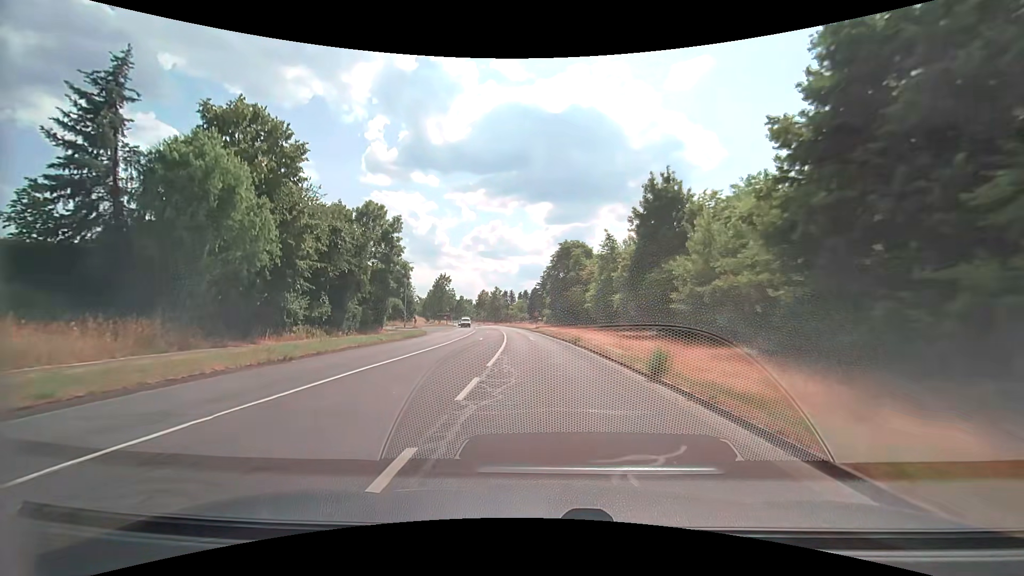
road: secondary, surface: asphalt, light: Day
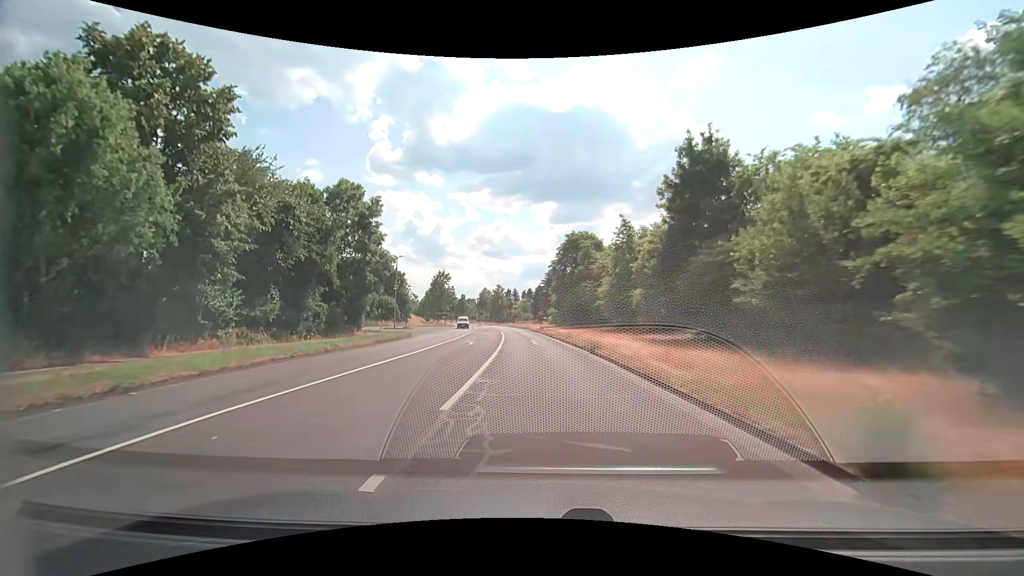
(0.0, +7.2) m; 0°
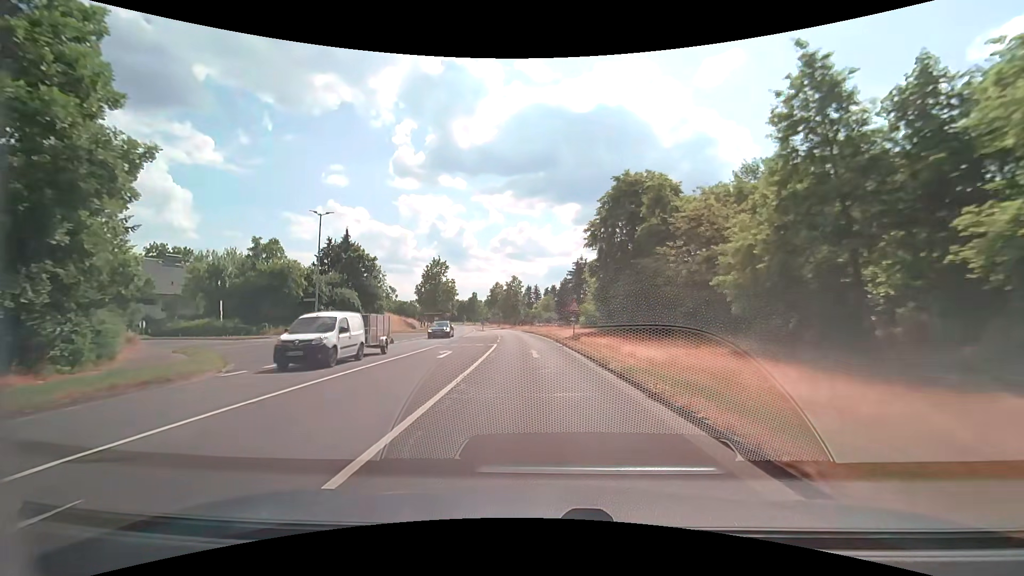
(-0.5, +28.6) m; -2°
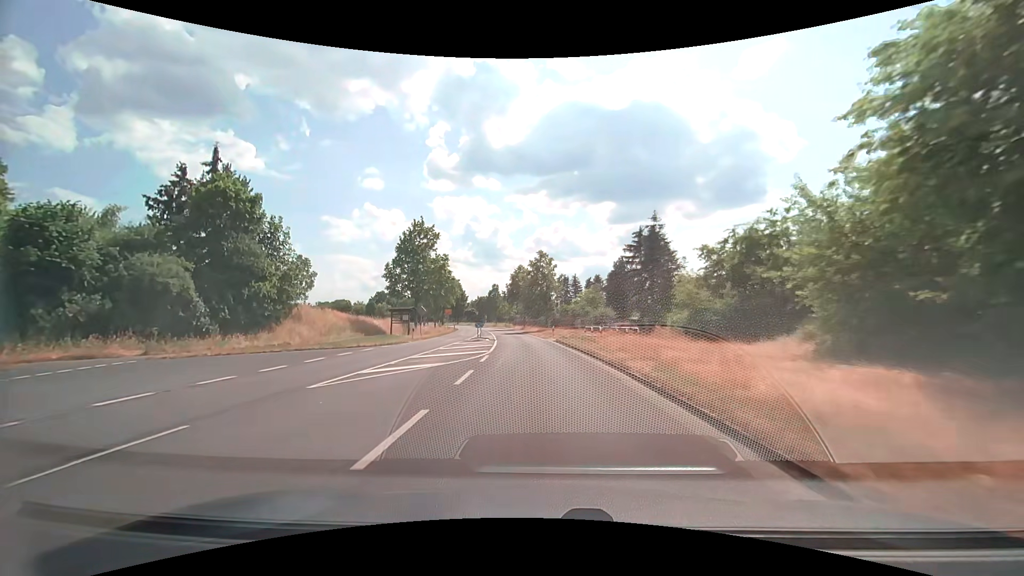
(-1.3, +34.9) m; -4°
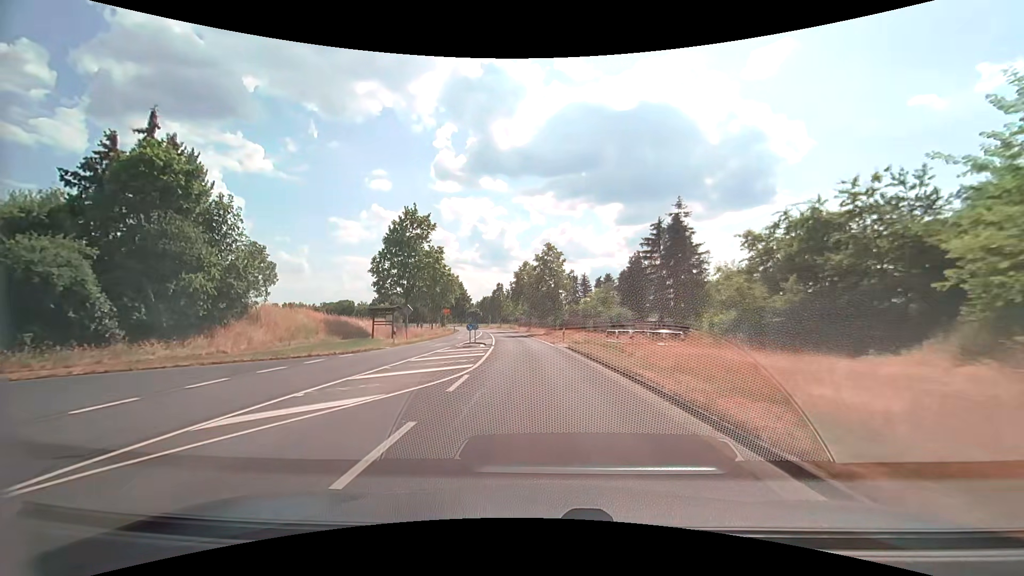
(0.0, +6.9) m; -1°
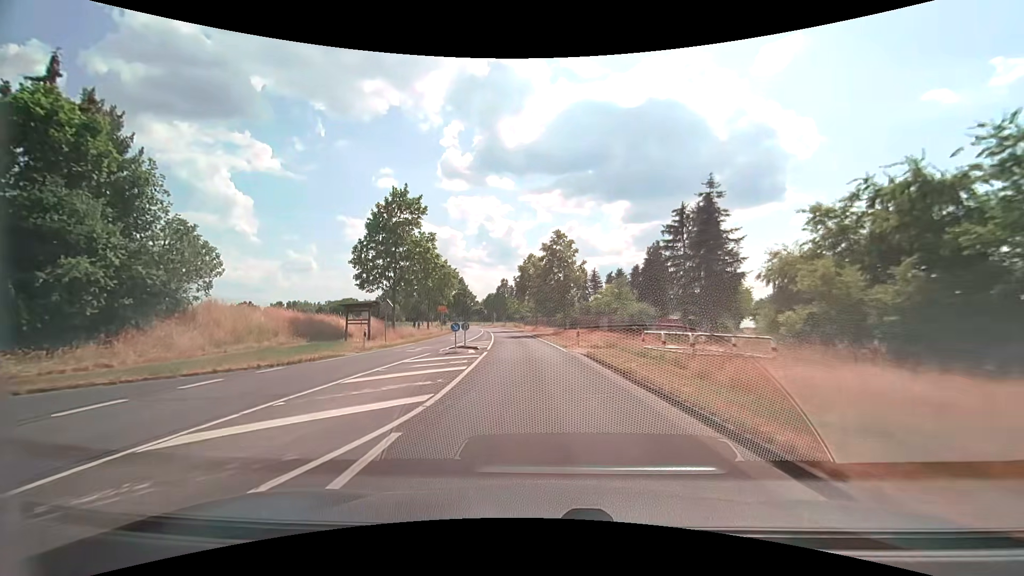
(0.0, +6.8) m; -1°
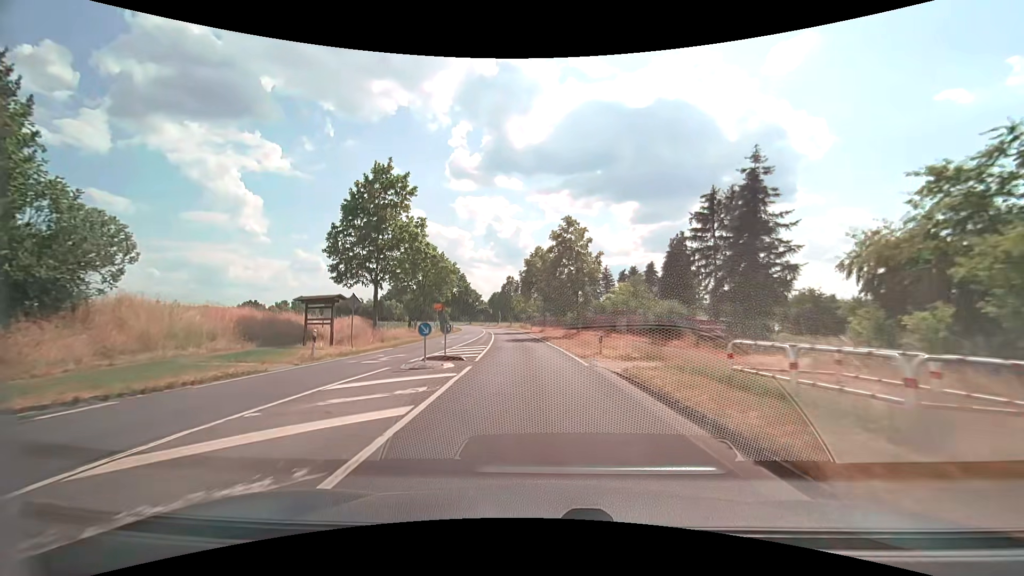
(-0.1, +6.8) m; -1°
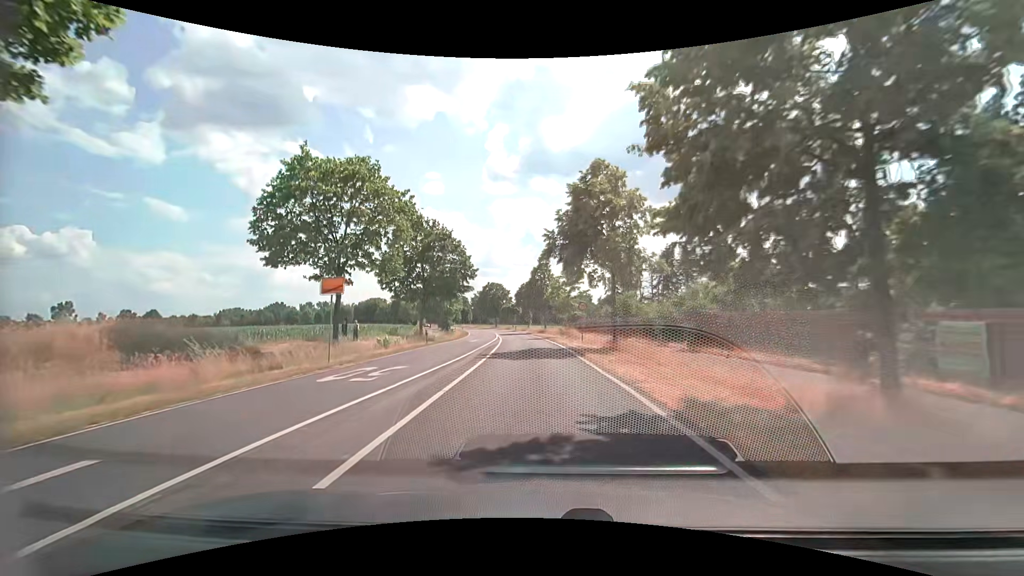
(-1.4, +32.8) m; -5°
(0, +10) (0, +20) (-1, +30) (-1, +40) (-2, +50) (-3, +60) (-4, +70) (-6, +80) (-8, +90) (-10, +99) m
